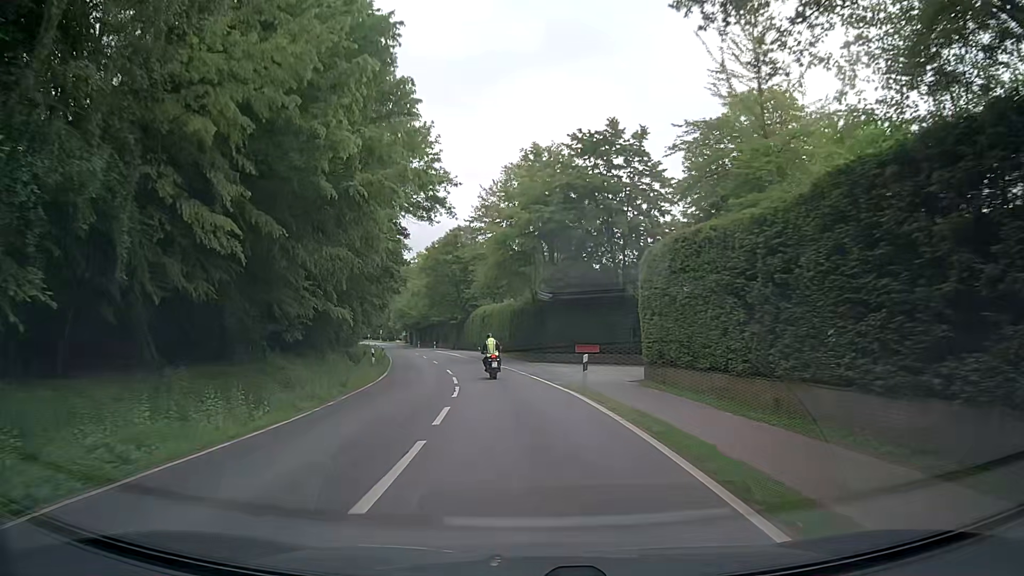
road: secondary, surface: asphalt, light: Day
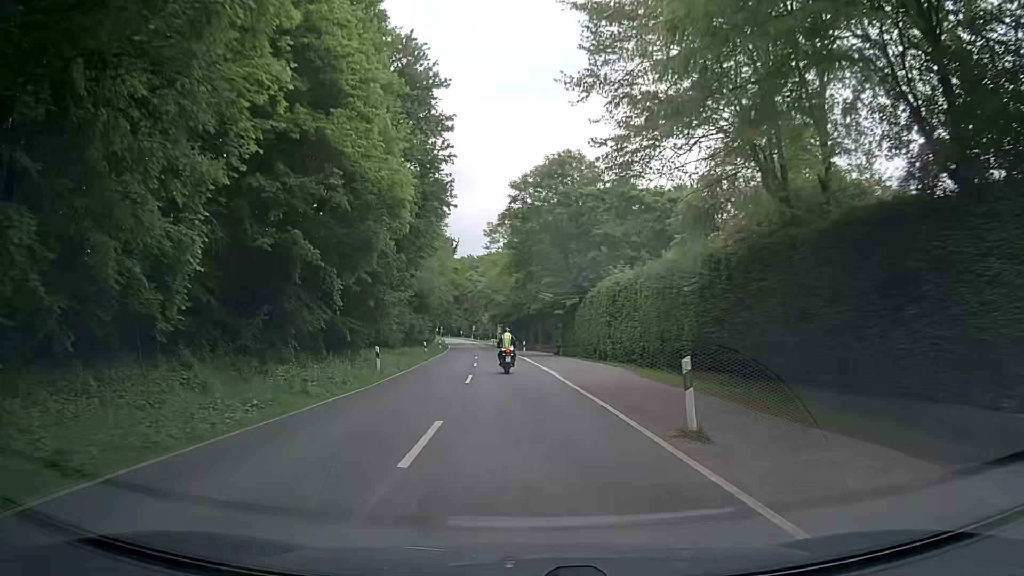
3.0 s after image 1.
(-2.9, +36.7) m; -10°
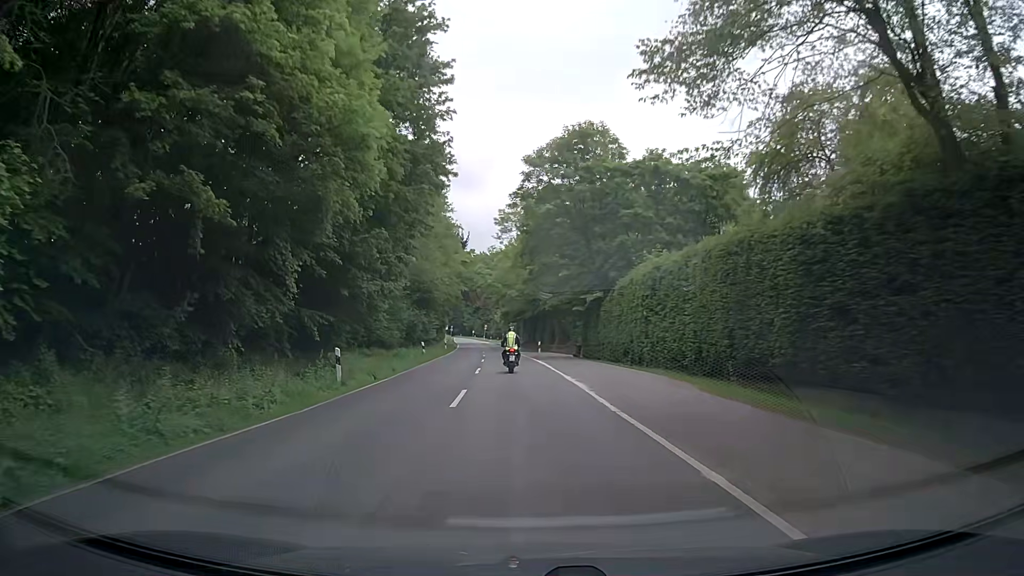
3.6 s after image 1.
(0.0, +7.4) m; -1°
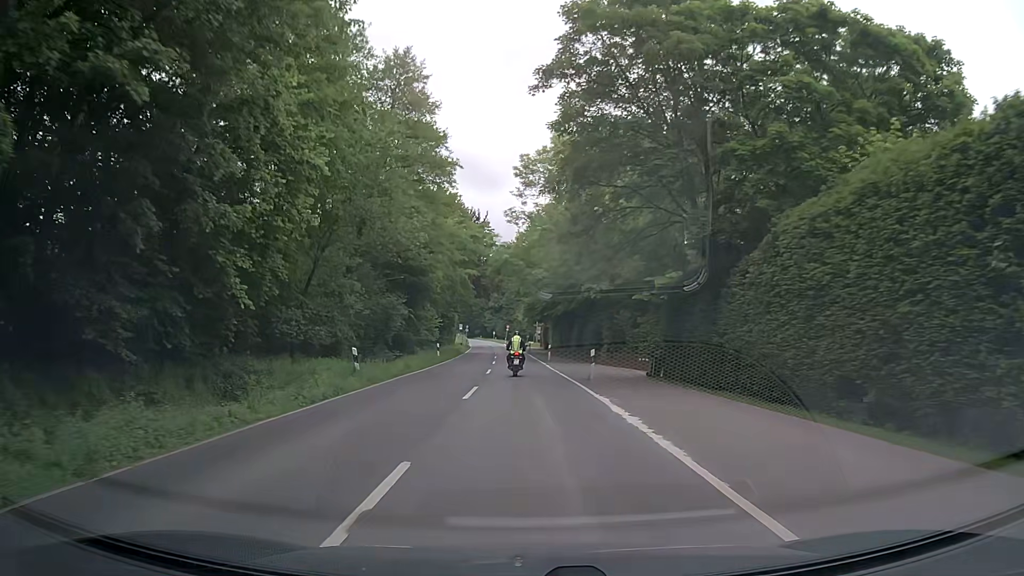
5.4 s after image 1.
(-0.3, +22.0) m; -2°
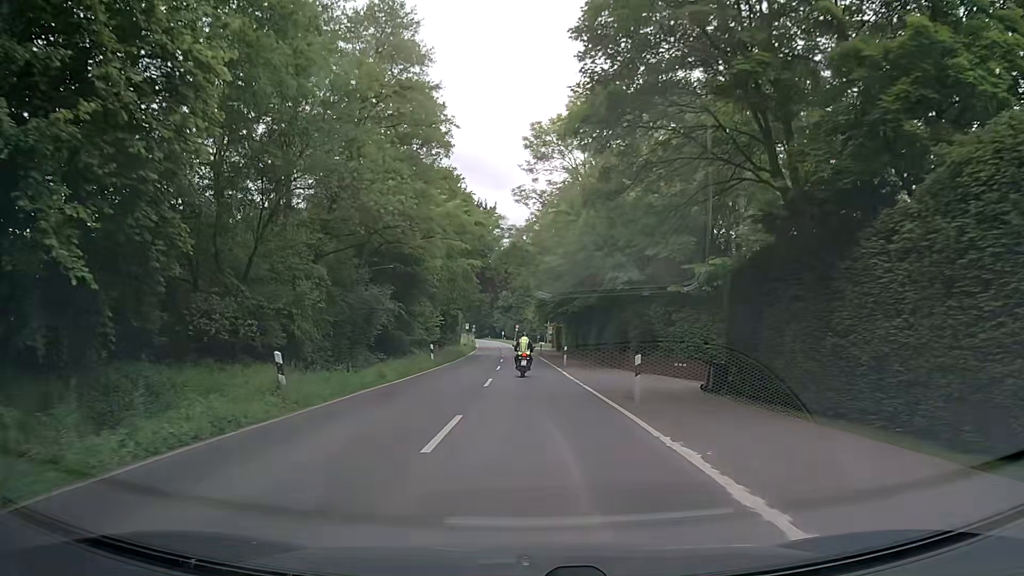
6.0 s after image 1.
(-0.1, +7.3) m; -1°
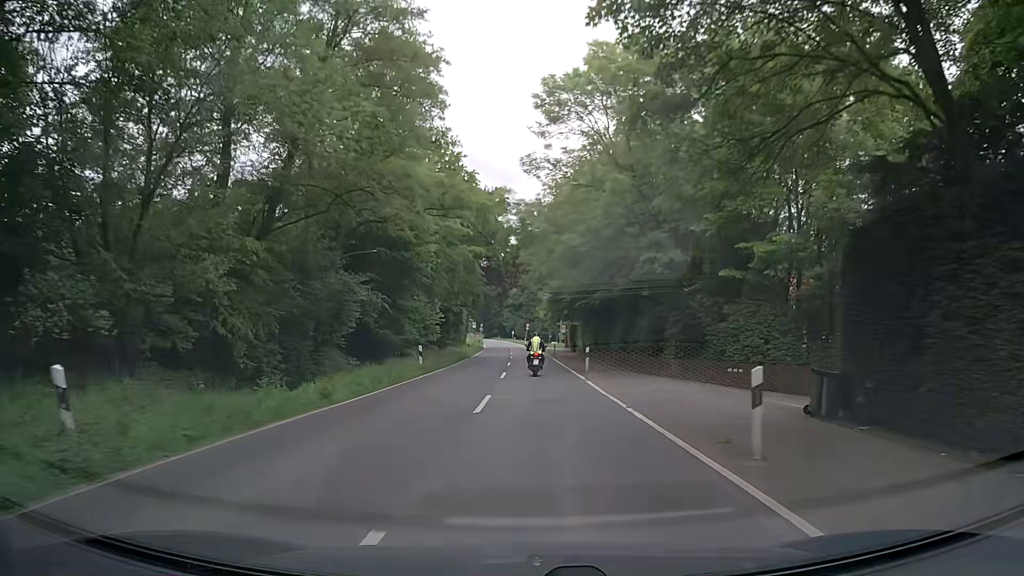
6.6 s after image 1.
(0.0, +7.4) m; 0°
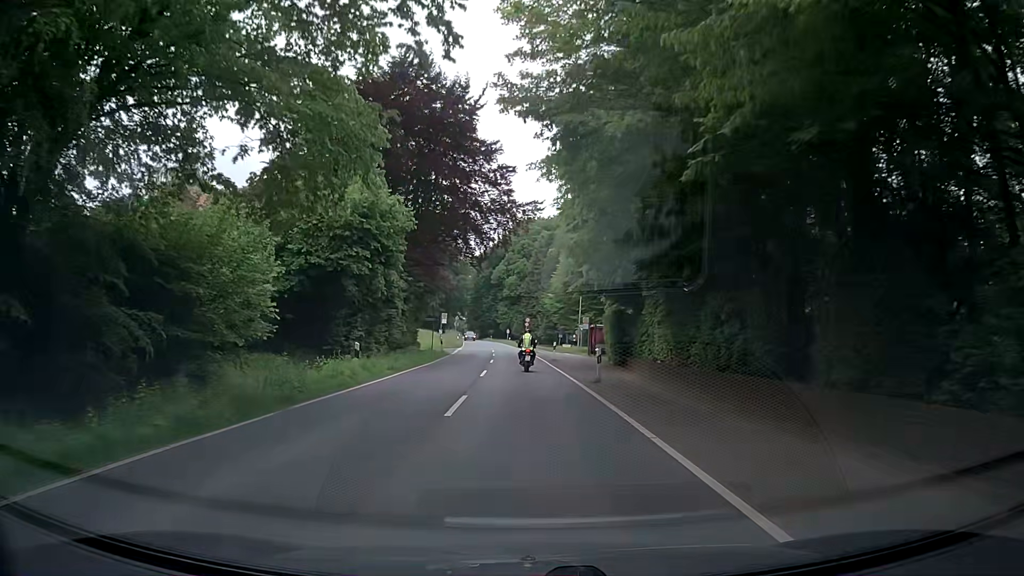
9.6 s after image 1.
(-0.3, +37.6) m; -2°
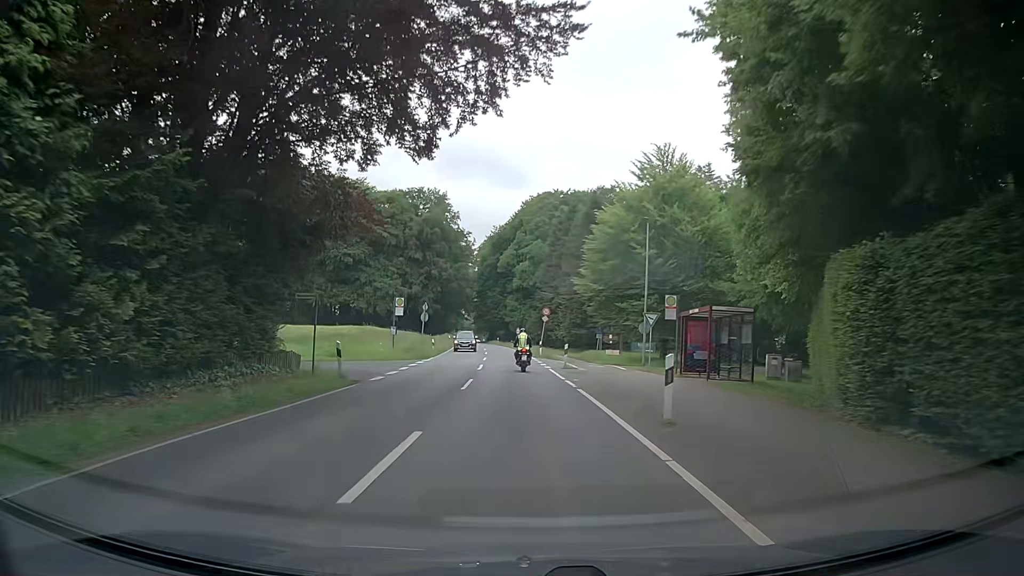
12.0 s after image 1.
(+0.4, +30.3) m; -1°
(0, +10) (0, +20) (0, +30) (0, +40) (-1, +50) (-1, +60) (-2, +70) (-2, +80) (-3, +90) (-4, +100) m
